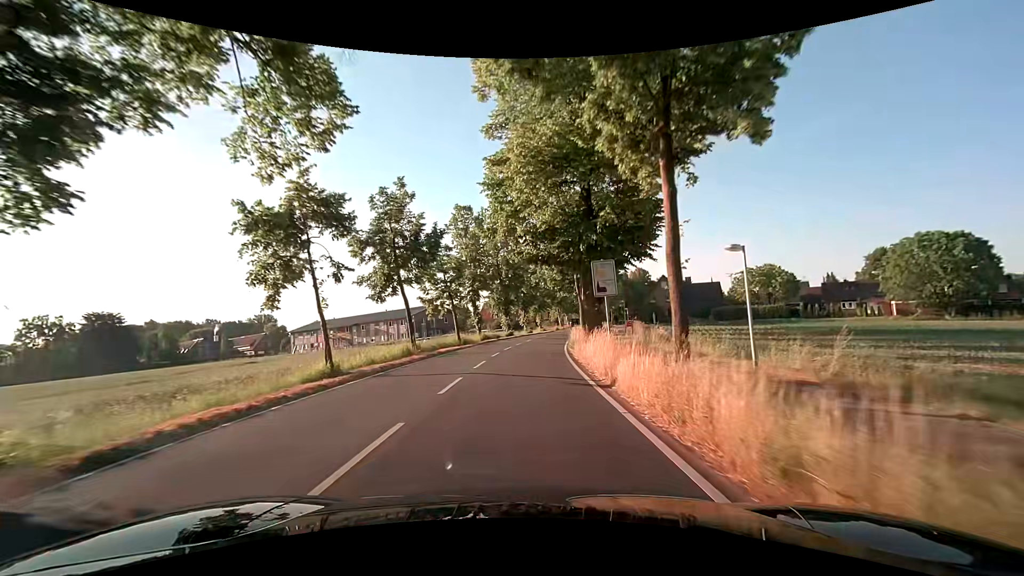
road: secondary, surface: asphalt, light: Day
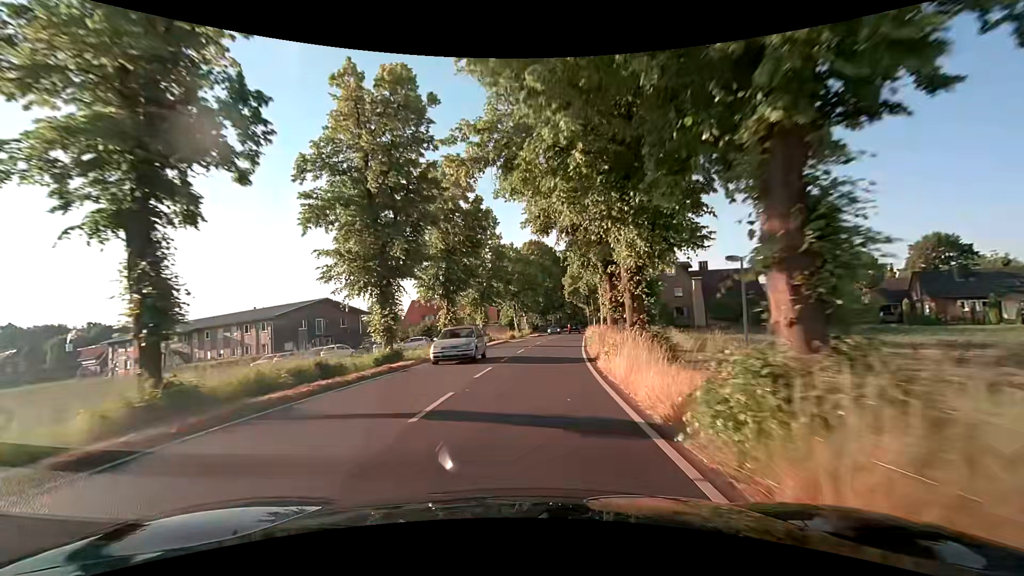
(+1.1, +38.8) m; +4°
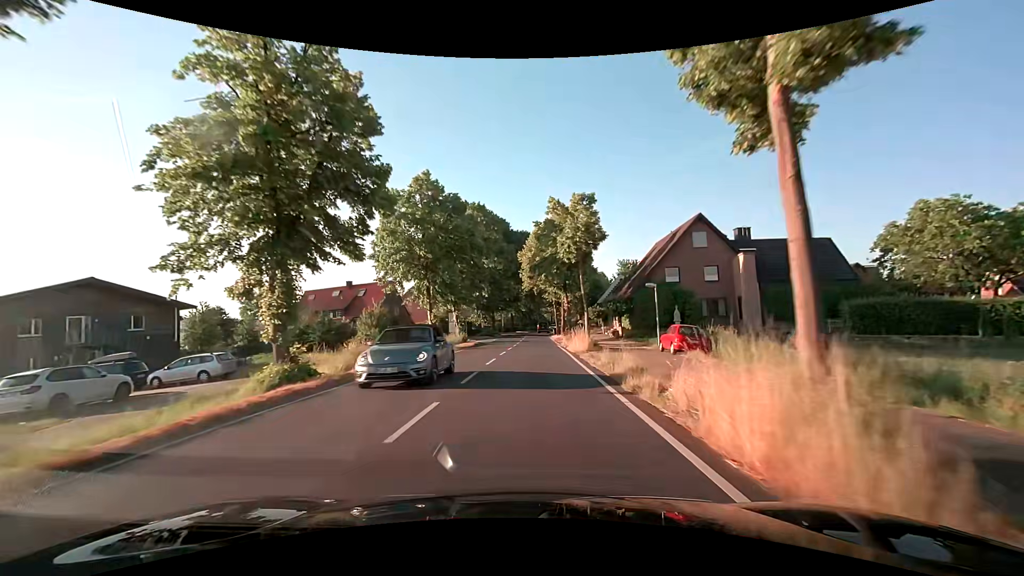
(+2.0, +31.0) m; +6°
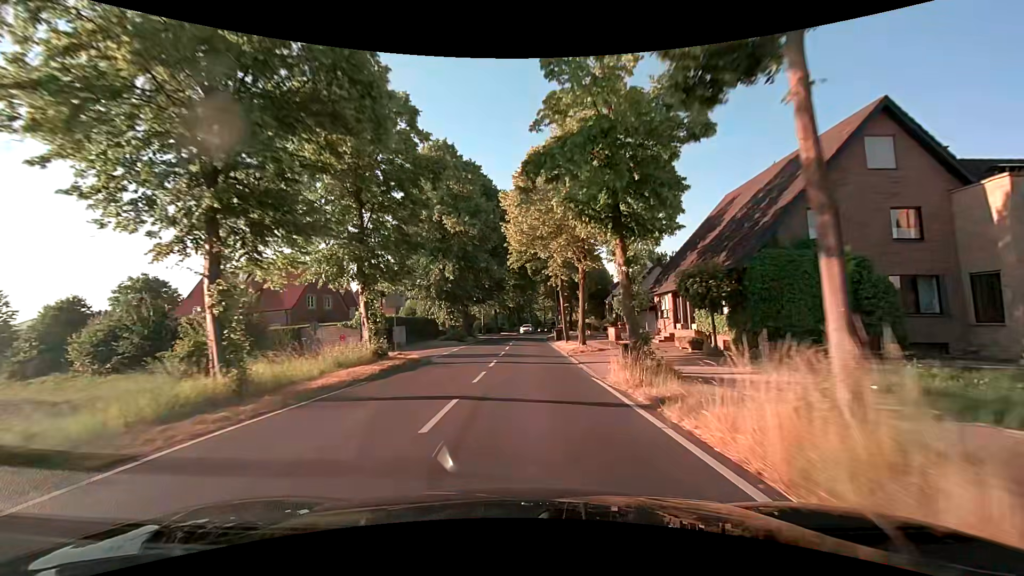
(+0.3, +23.3) m; +1°
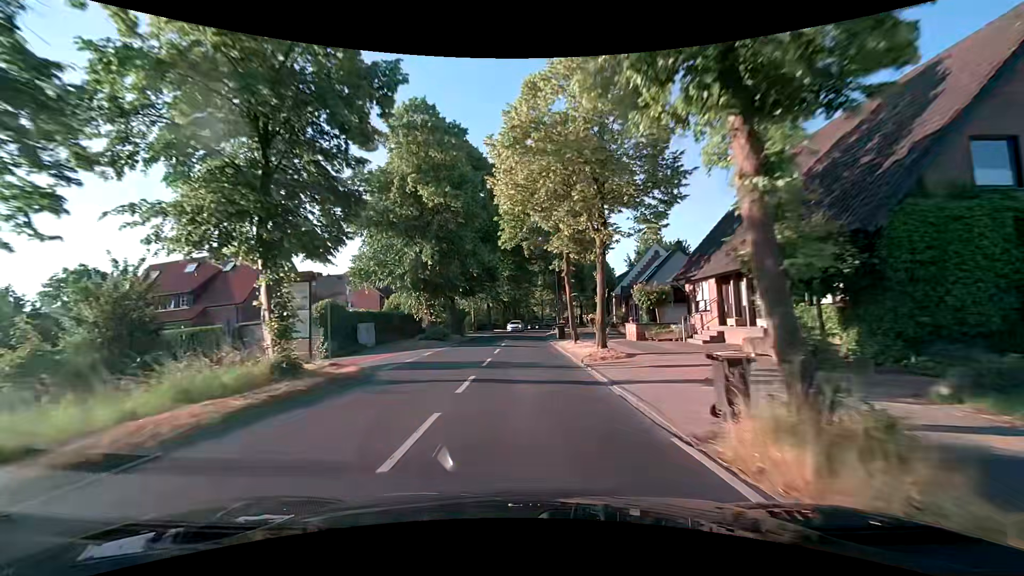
(+0.1, +7.8) m; +1°
